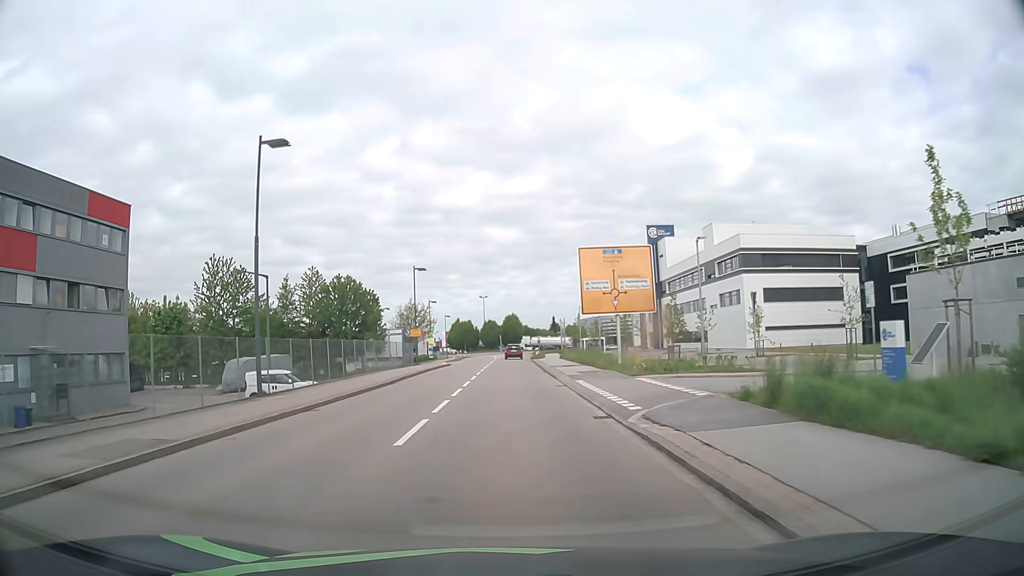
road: primary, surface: asphalt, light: Day
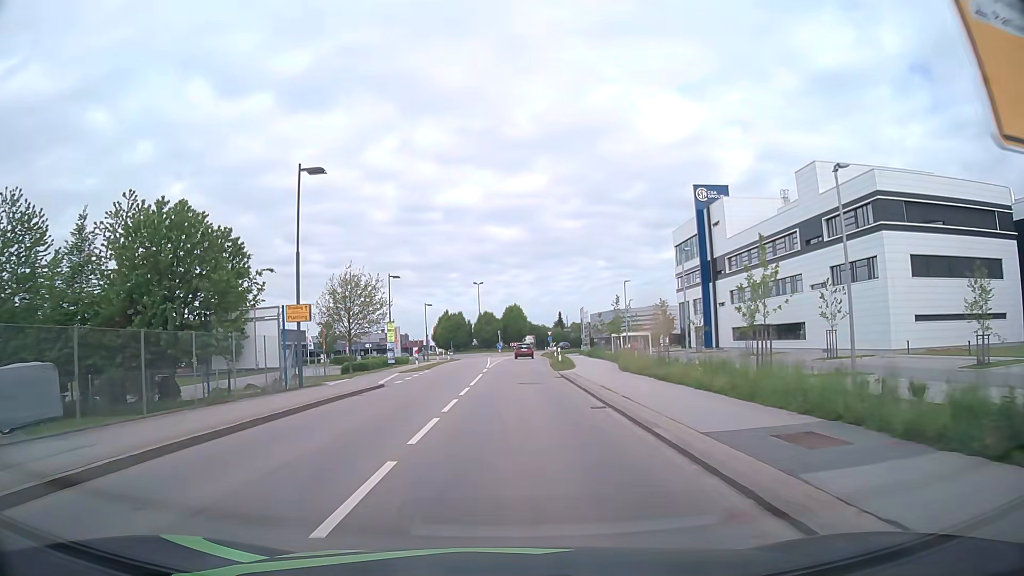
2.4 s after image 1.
(-0.1, +31.5) m; 0°
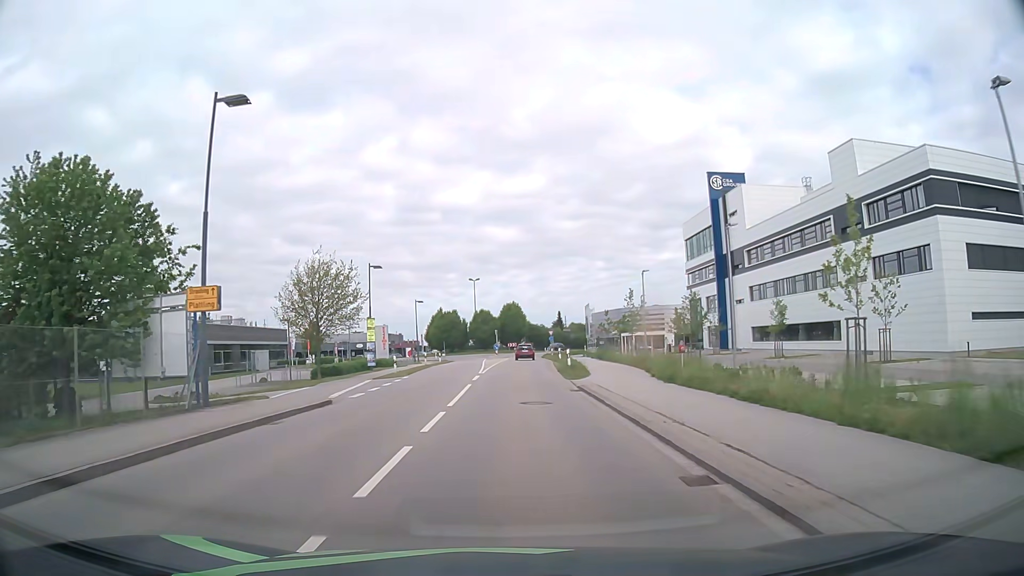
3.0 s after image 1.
(0.0, +7.6) m; 0°
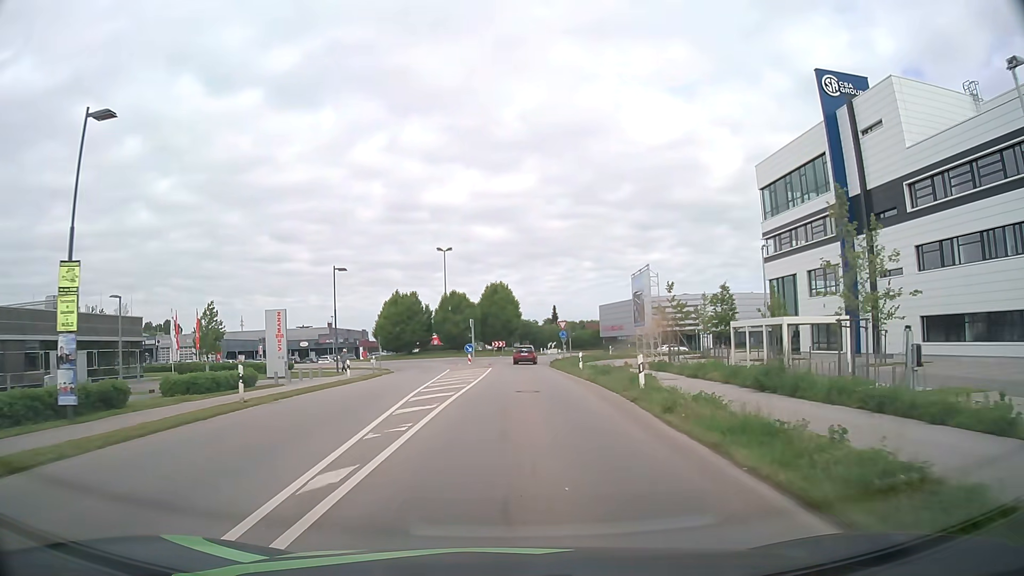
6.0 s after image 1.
(+0.2, +35.8) m; +1°
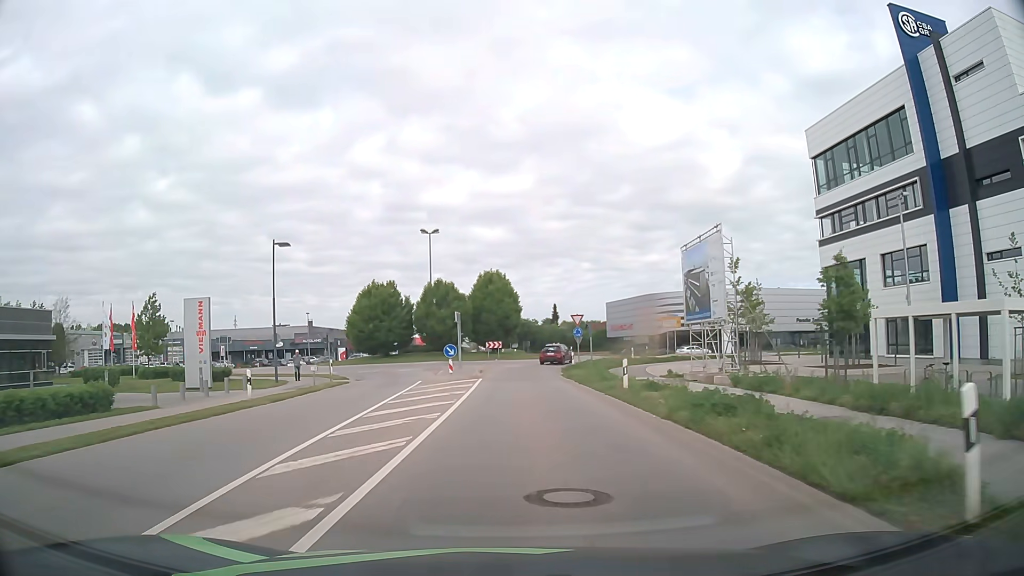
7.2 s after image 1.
(0.0, +13.1) m; 0°
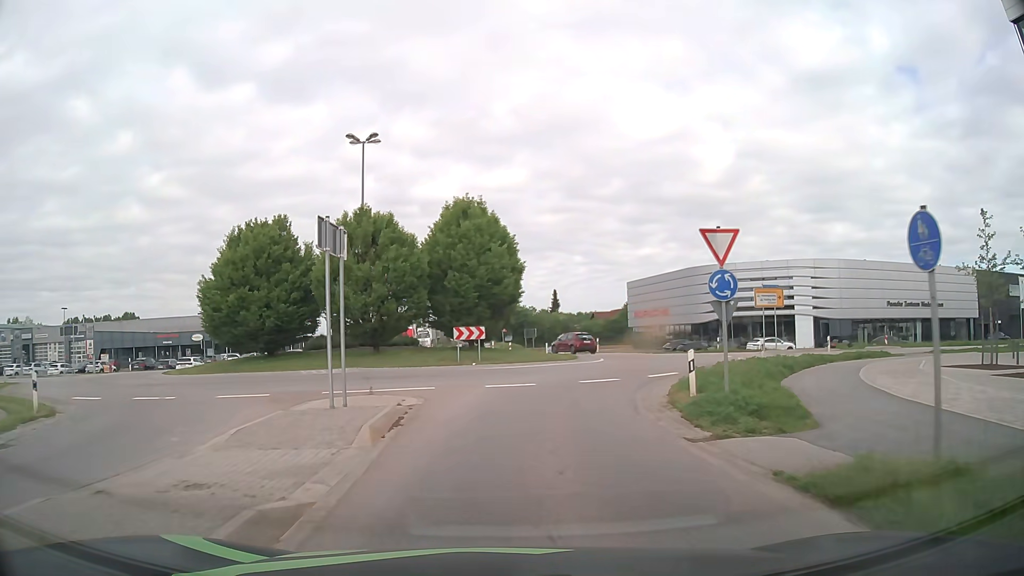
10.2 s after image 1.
(+0.1, +29.0) m; +1°
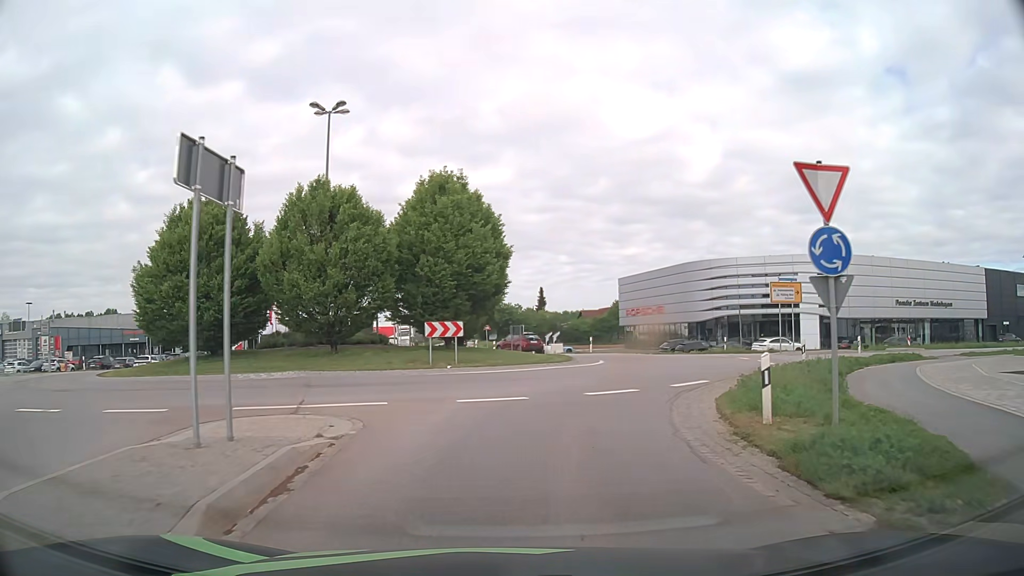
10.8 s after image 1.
(0.0, +5.0) m; 0°
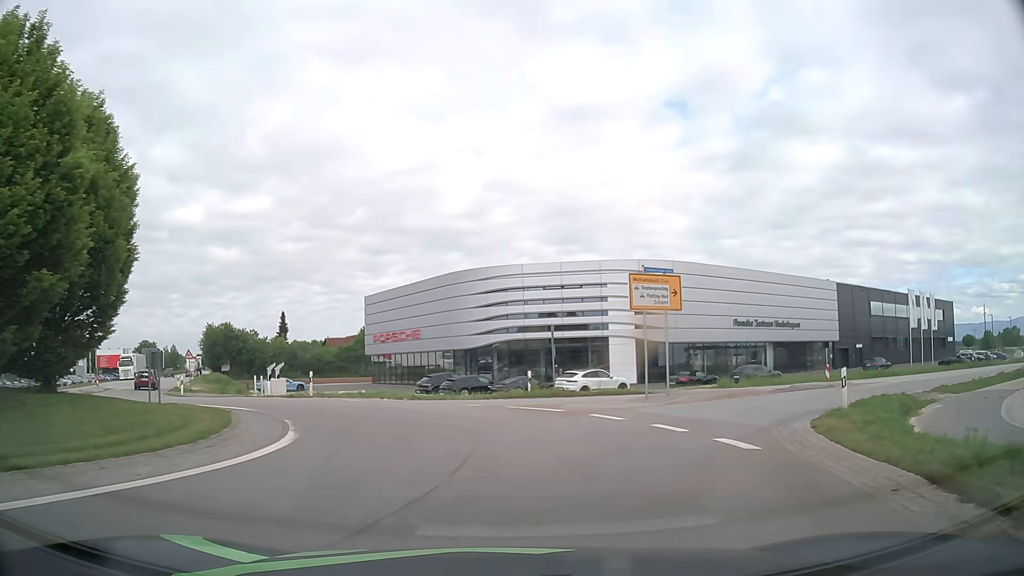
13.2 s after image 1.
(+2.9, +17.3) m; +21°
(0, +10) (-4, +19) (-11, +26) (-18, +33) (-24, +41) (-29, +50) (-33, +59) (-37, +68) (-41, +78) (-44, +87) m
